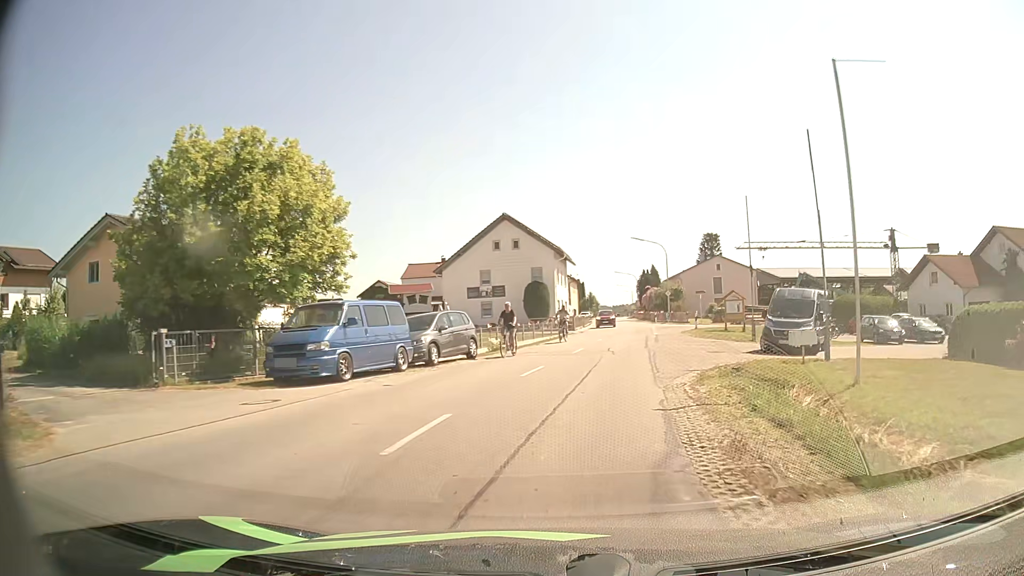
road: secondary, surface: asphalt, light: Day
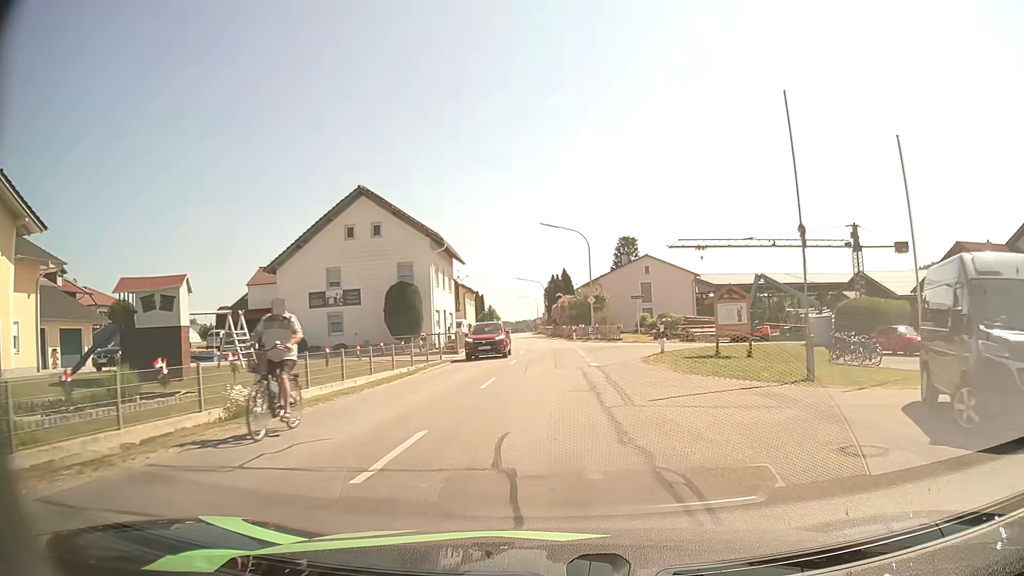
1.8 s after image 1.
(+1.4, +18.1) m; +8°
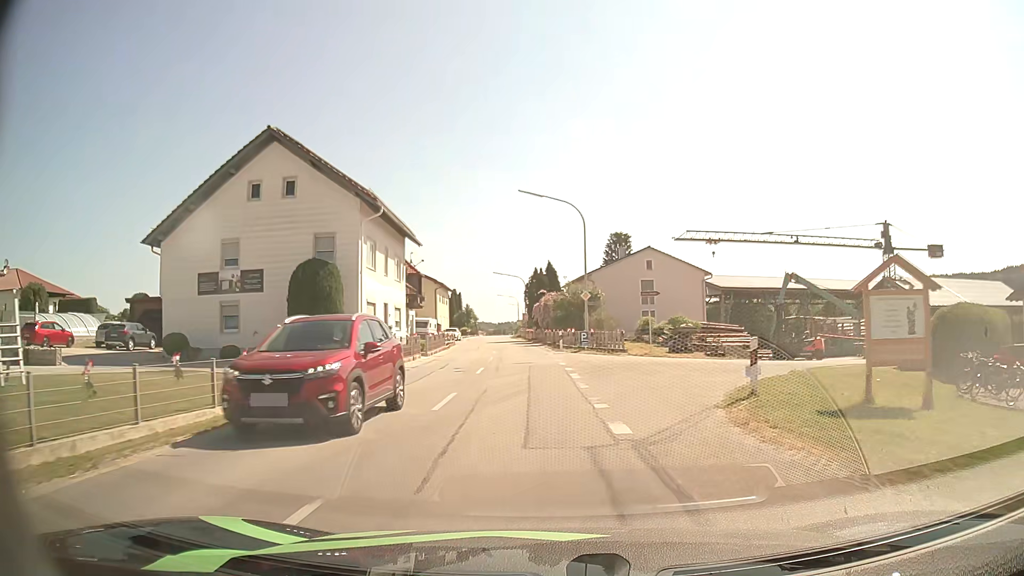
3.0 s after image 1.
(+0.2, +12.5) m; +2°
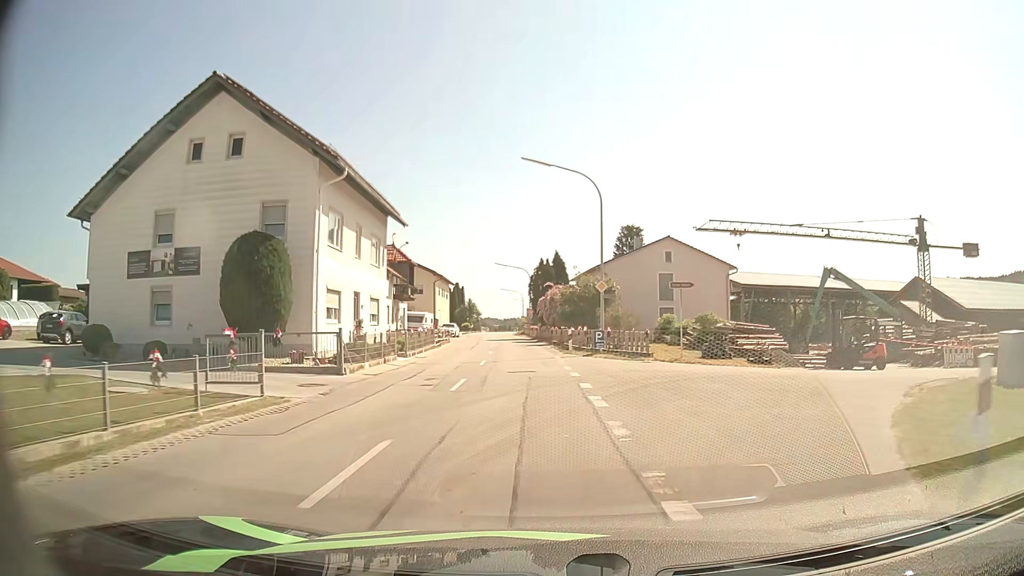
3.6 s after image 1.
(0.0, +6.4) m; 0°
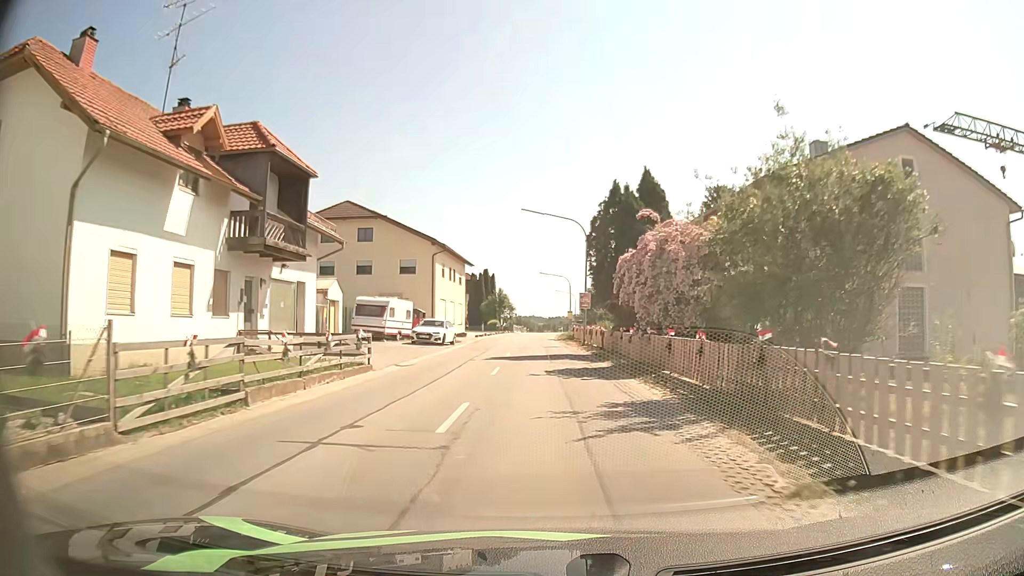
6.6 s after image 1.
(-1.3, +32.5) m; -3°
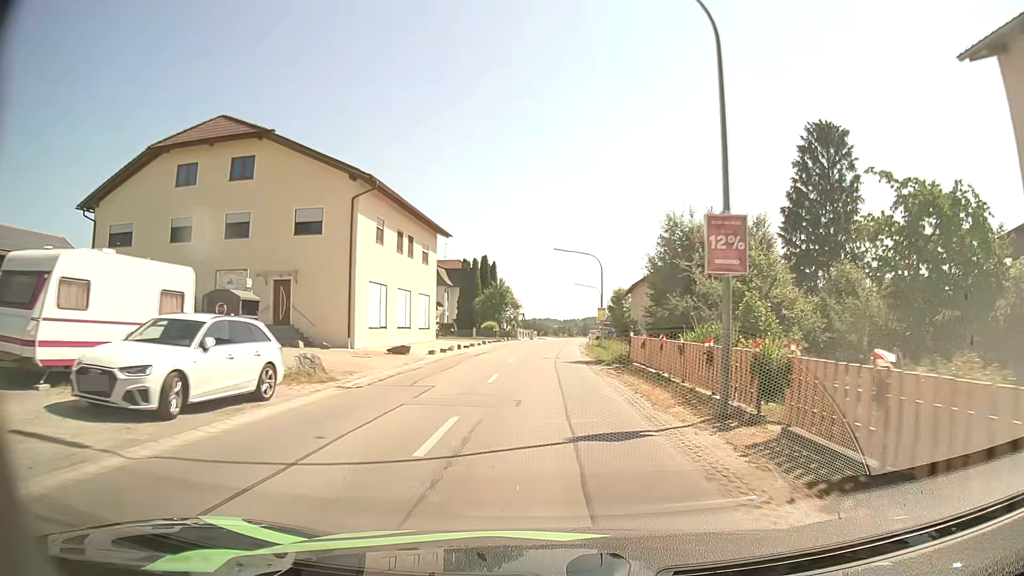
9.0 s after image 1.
(-0.6, +28.2) m; -2°
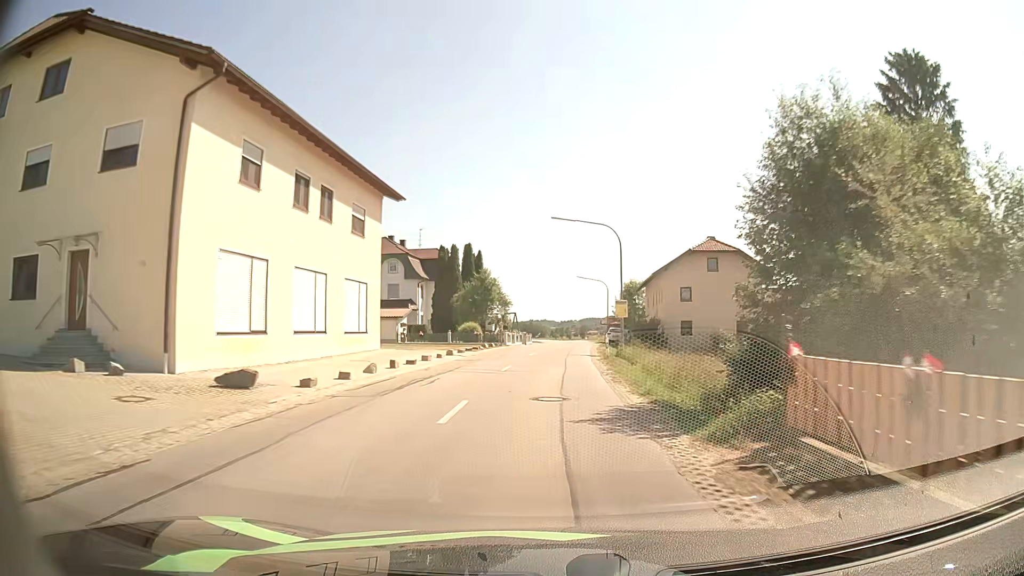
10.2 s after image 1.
(-0.1, +15.5) m; 0°
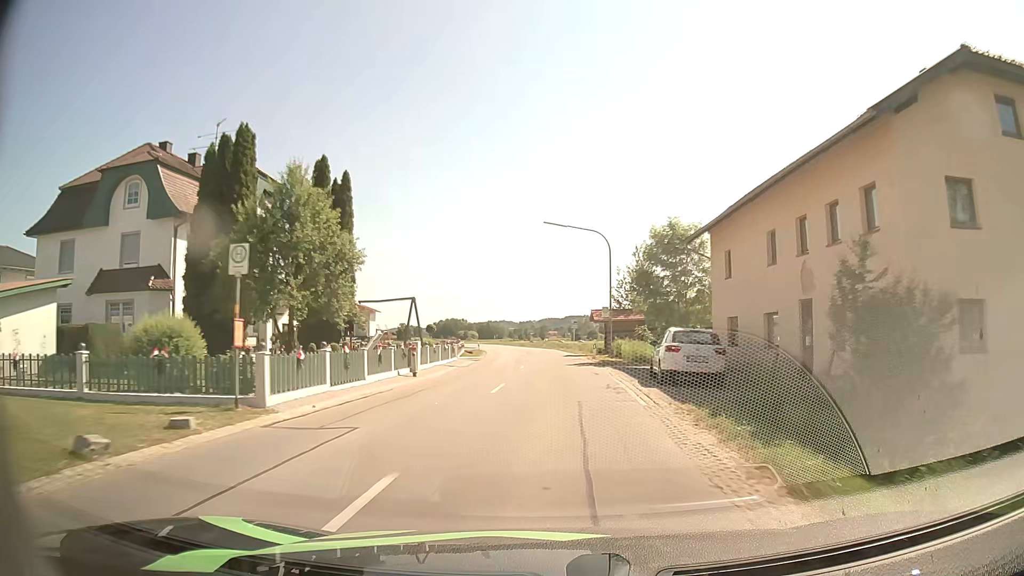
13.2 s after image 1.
(+1.1, +40.8) m; +4°
(0, +10) (0, +20) (0, +30) (0, +40) (-1, +50) (-1, +60) (-2, +70) (-3, +80) (-4, +90) (-6, +100) m
